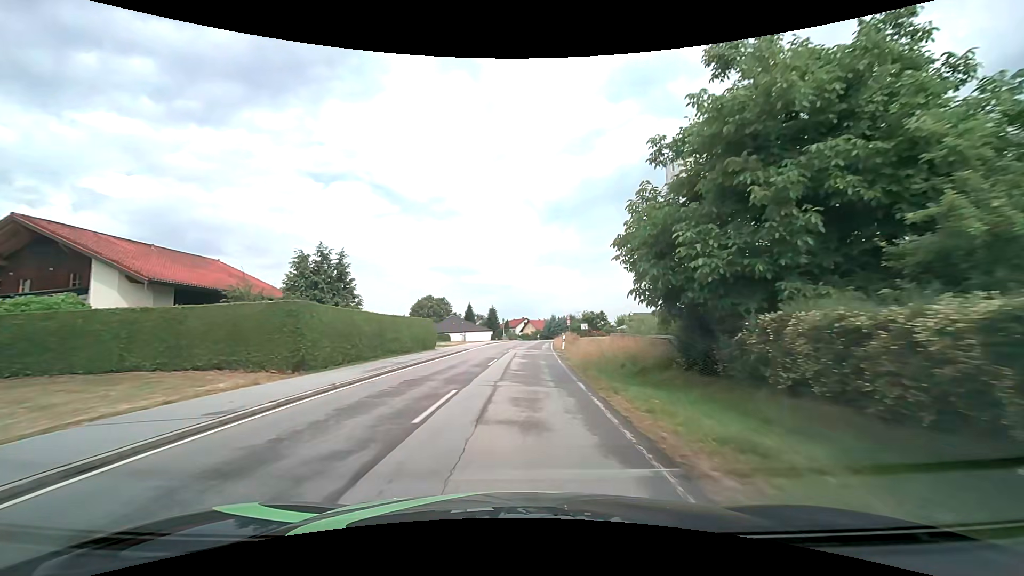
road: tertiary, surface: asphalt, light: Day
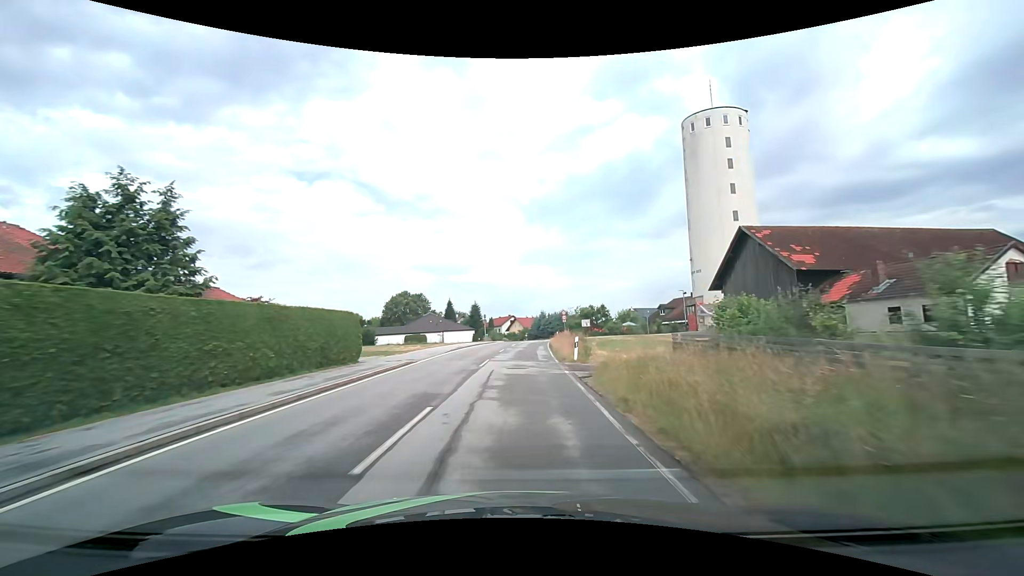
(+0.1, +15.0) m; +1°
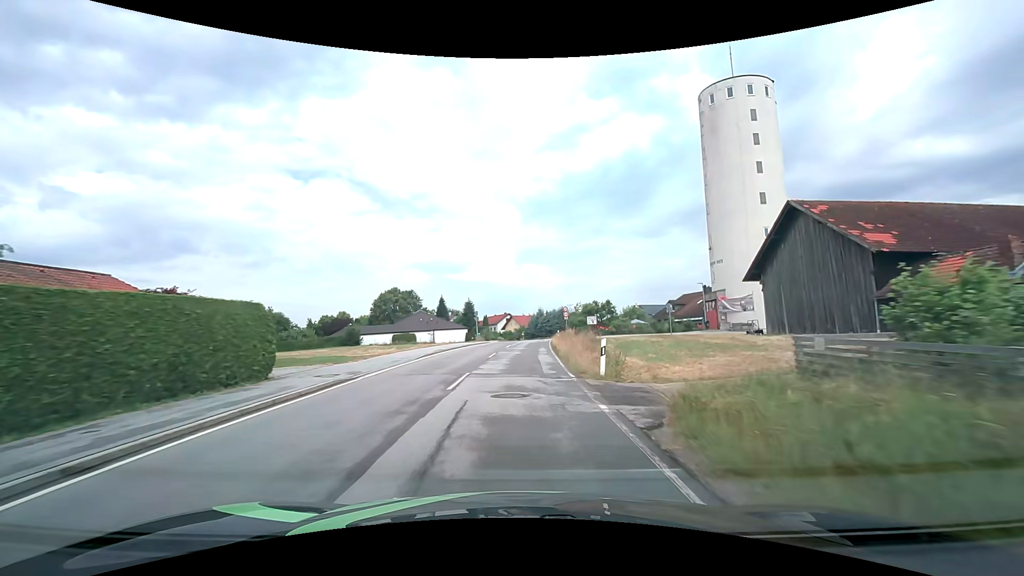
(0.0, +7.5) m; 0°
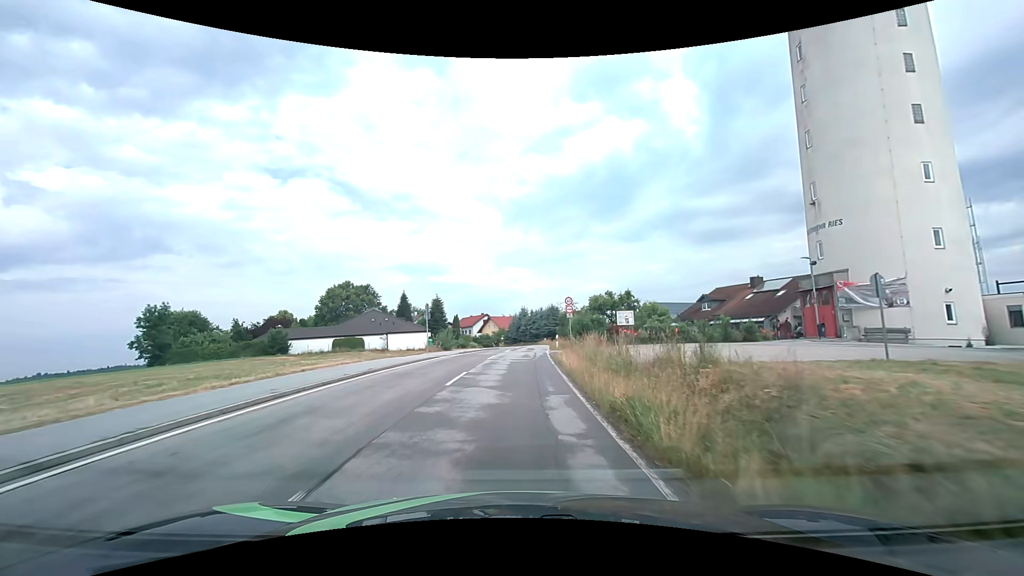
(+0.3, +22.6) m; +2°
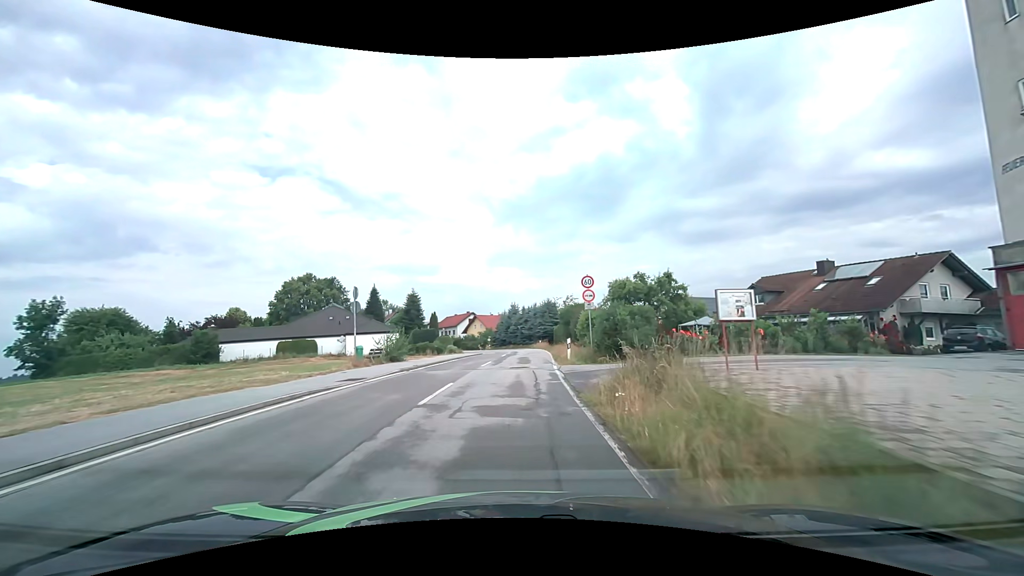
(+0.2, +14.9) m; +1°
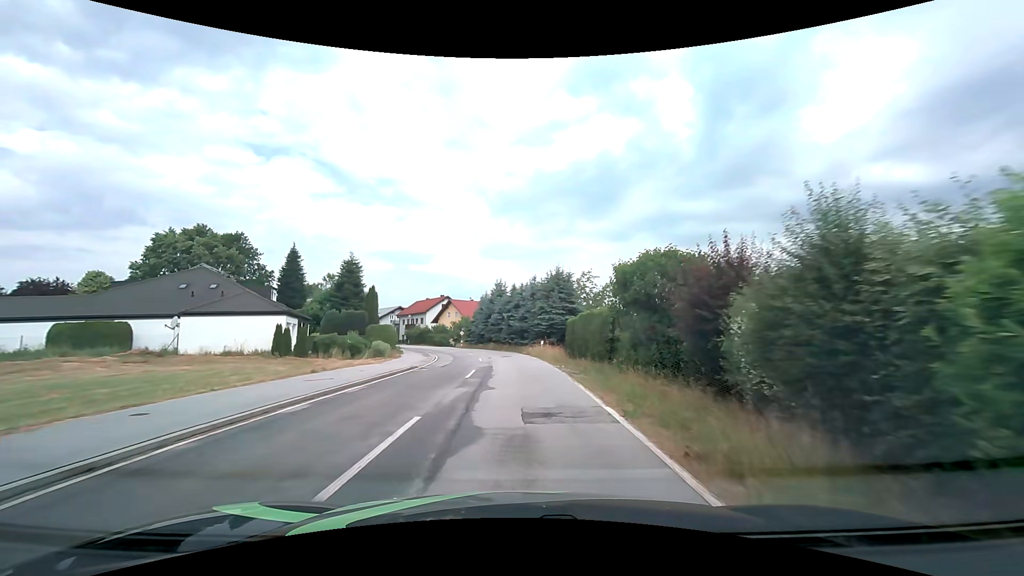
(+0.4, +29.7) m; +1°
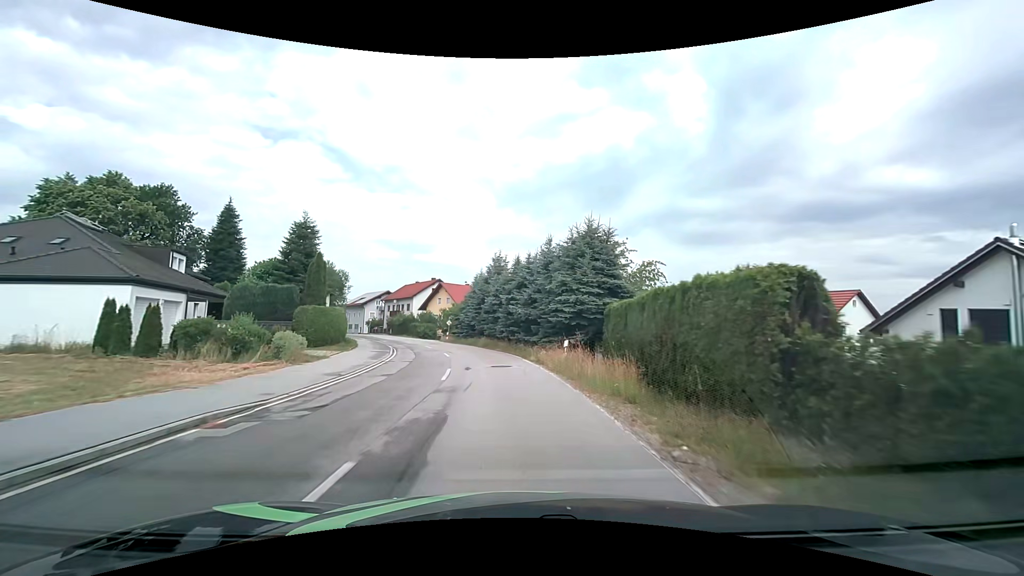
(0.0, +15.1) m; 0°
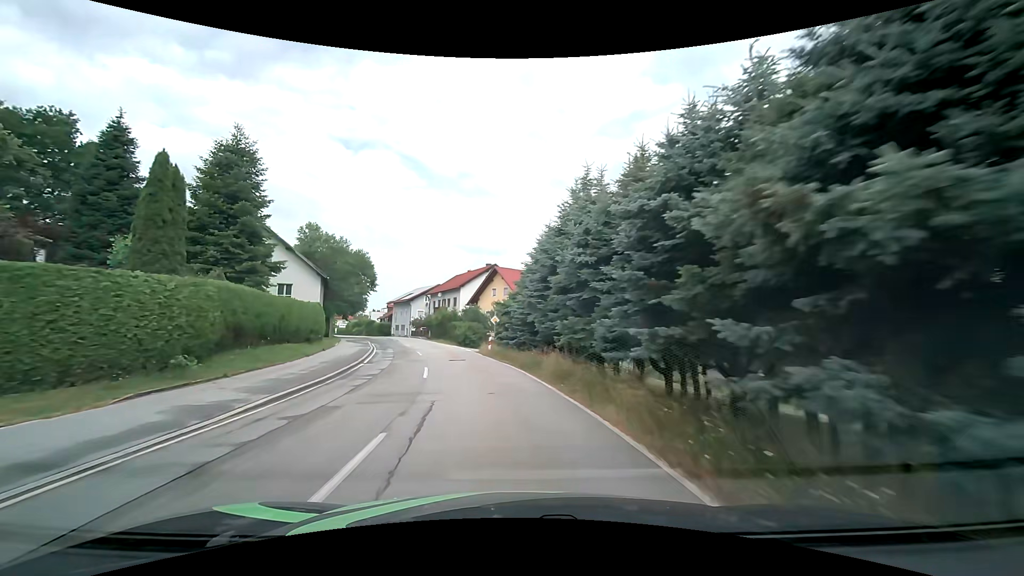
(-1.2, +23.0) m; -8°
(-1, +10) (-2, +20) (-4, +30) (-6, +39) (-9, +49) (-13, +58) (-16, +68) (-20, +77) (-24, +86) (-28, +95) m
